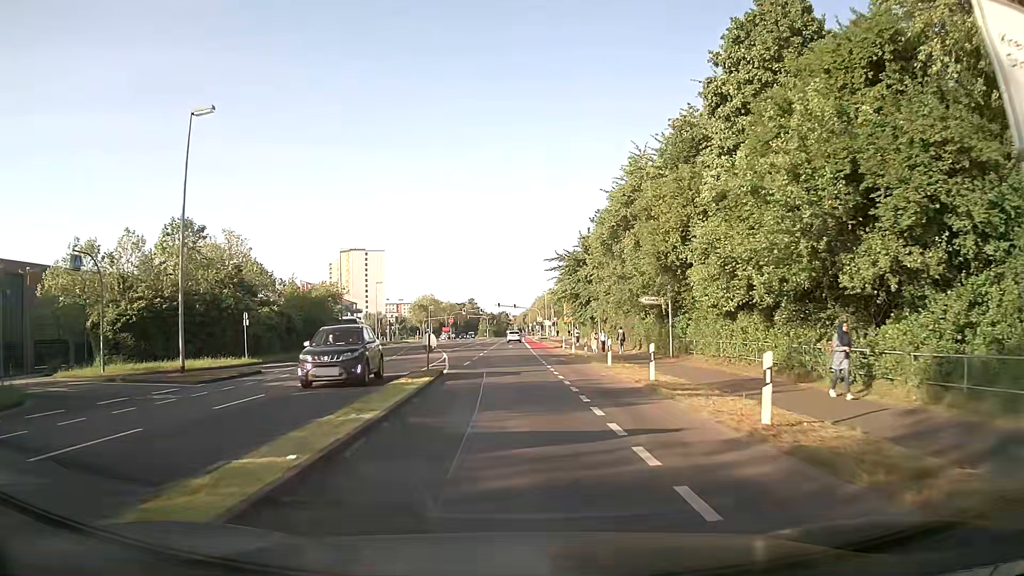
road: secondary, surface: asphalt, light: Day
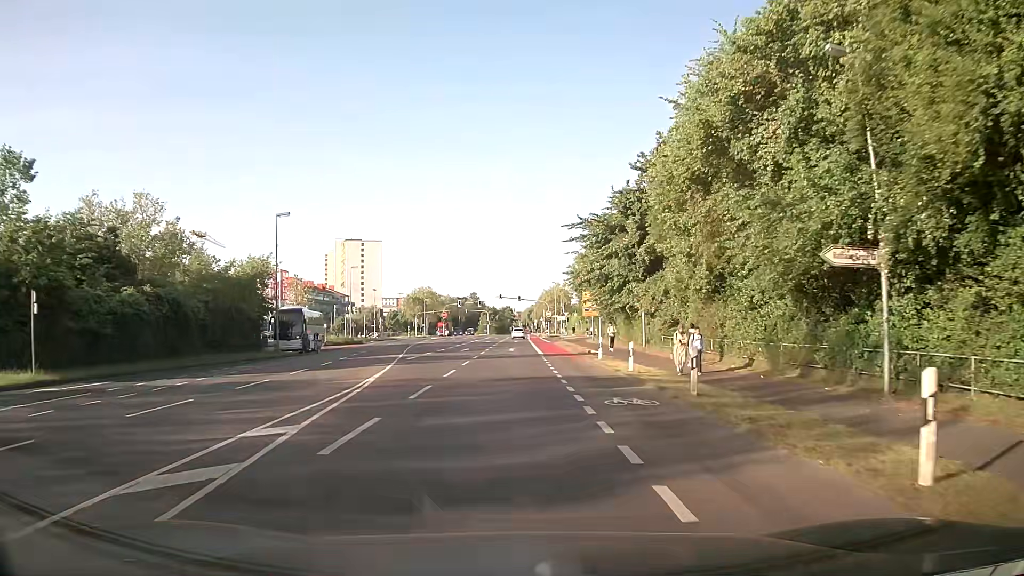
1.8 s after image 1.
(-0.1, +20.4) m; -1°
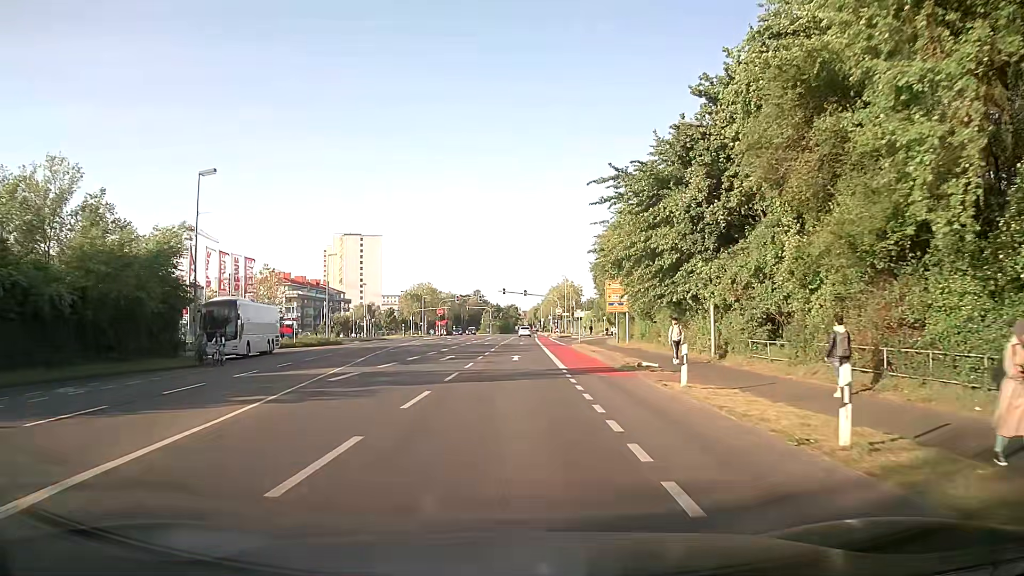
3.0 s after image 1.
(0.0, +14.2) m; 0°
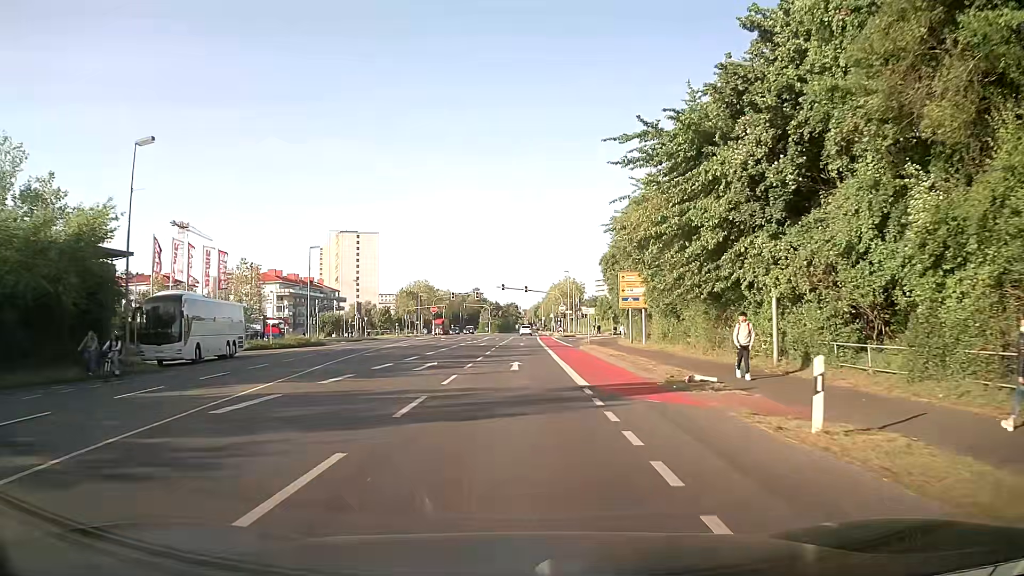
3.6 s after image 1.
(0.0, +7.1) m; 0°
